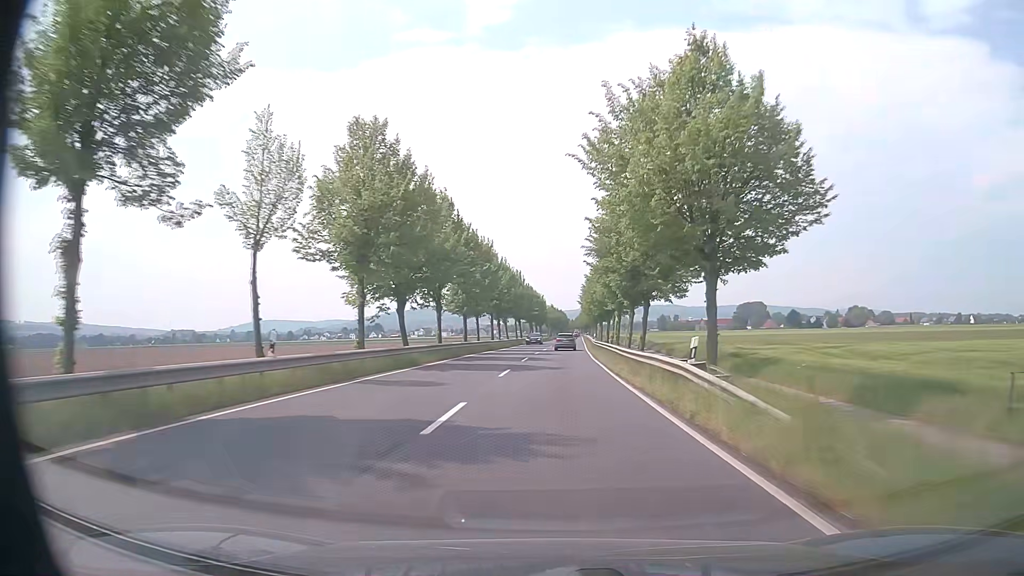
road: primary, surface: asphalt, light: Day
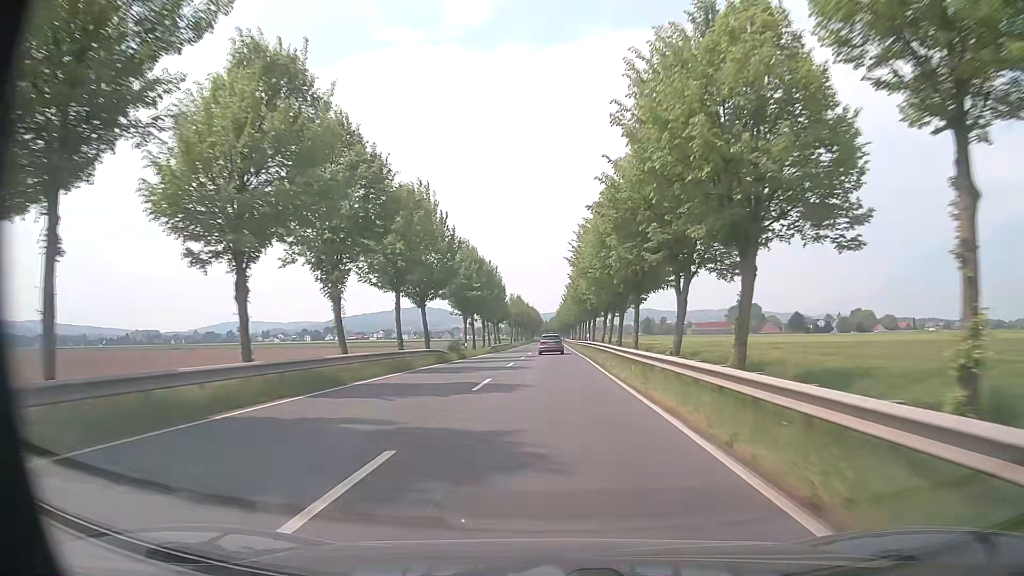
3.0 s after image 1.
(+1.5, +64.6) m; +2°
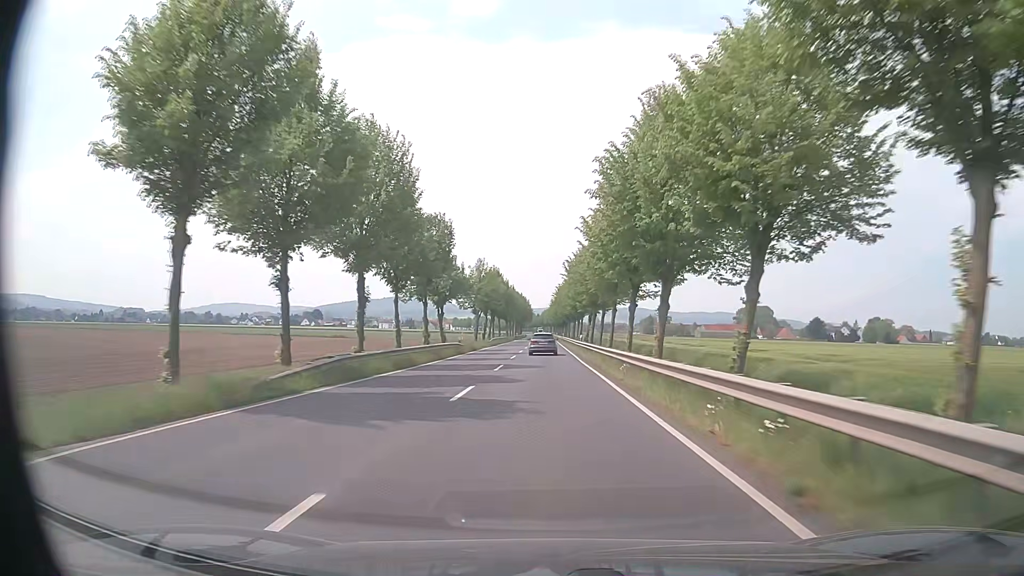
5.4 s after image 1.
(+0.1, +49.7) m; 0°
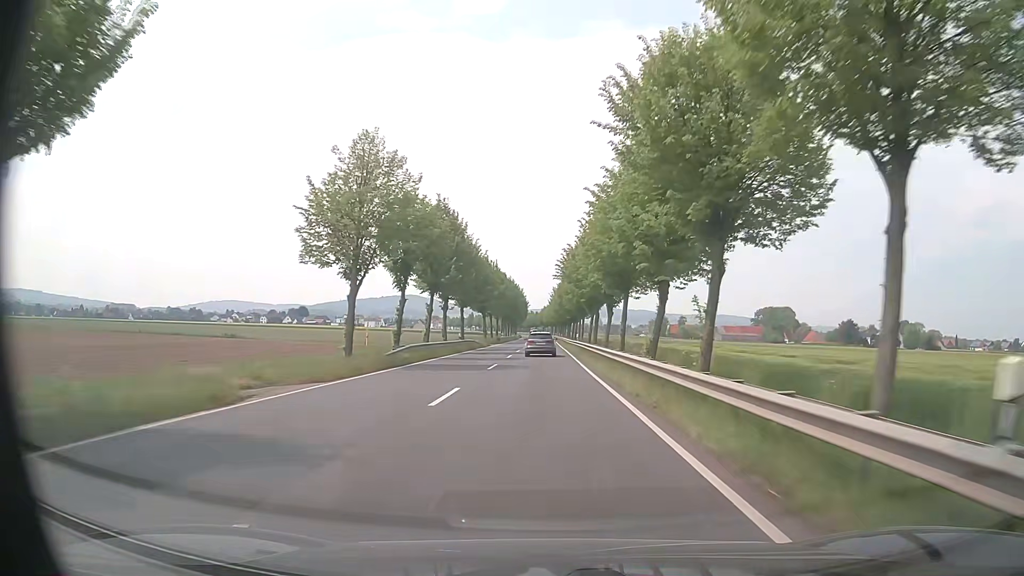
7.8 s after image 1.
(+0.4, +48.7) m; 0°
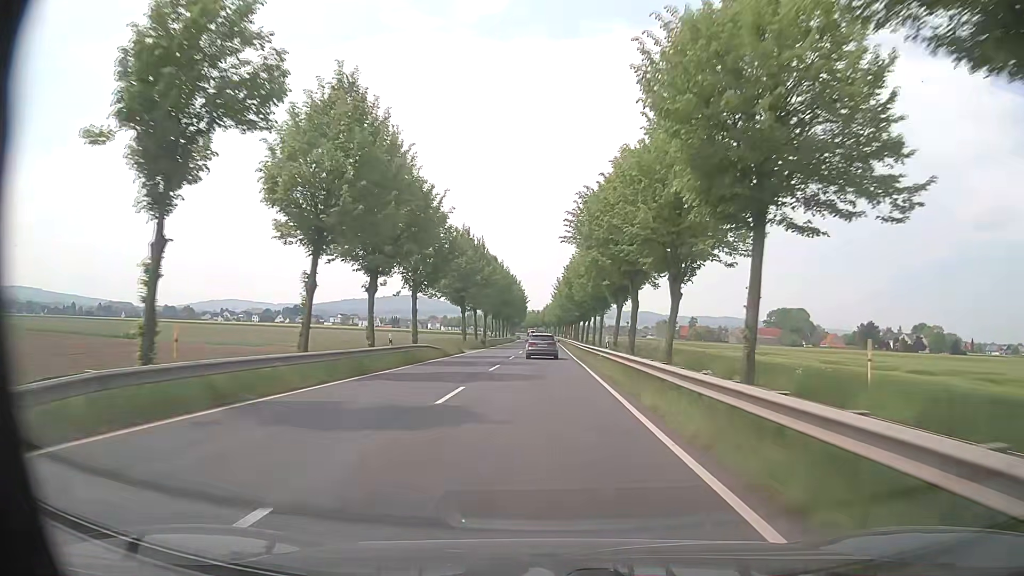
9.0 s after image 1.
(0.0, +24.0) m; 0°
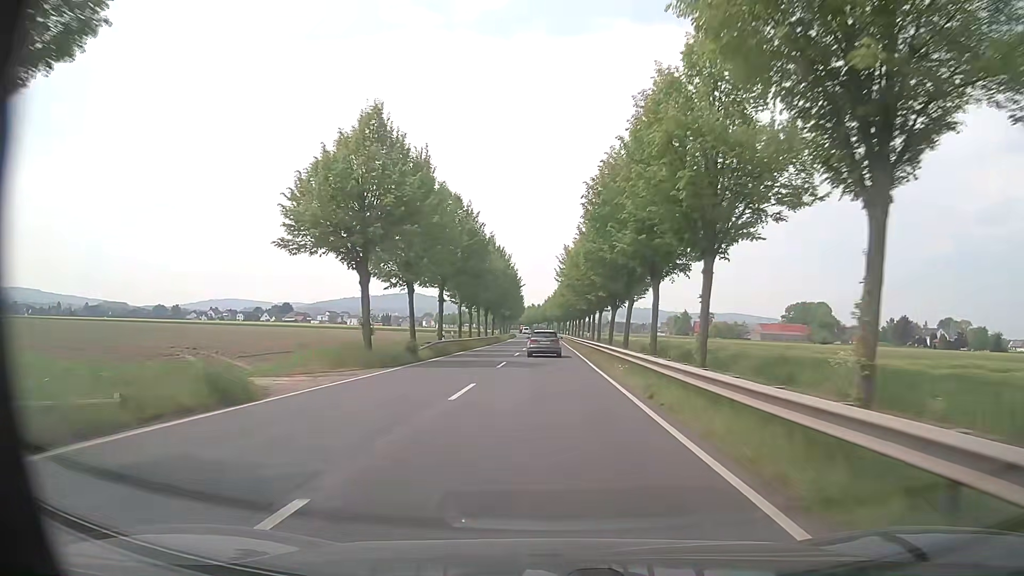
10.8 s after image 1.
(+0.2, +35.5) m; 0°
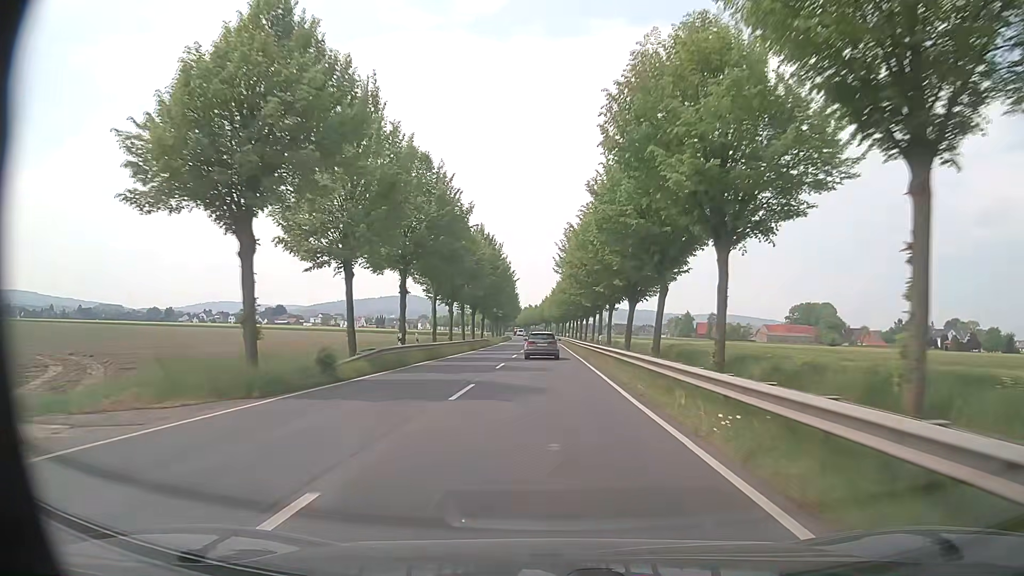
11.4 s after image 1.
(+0.1, +11.7) m; +1°
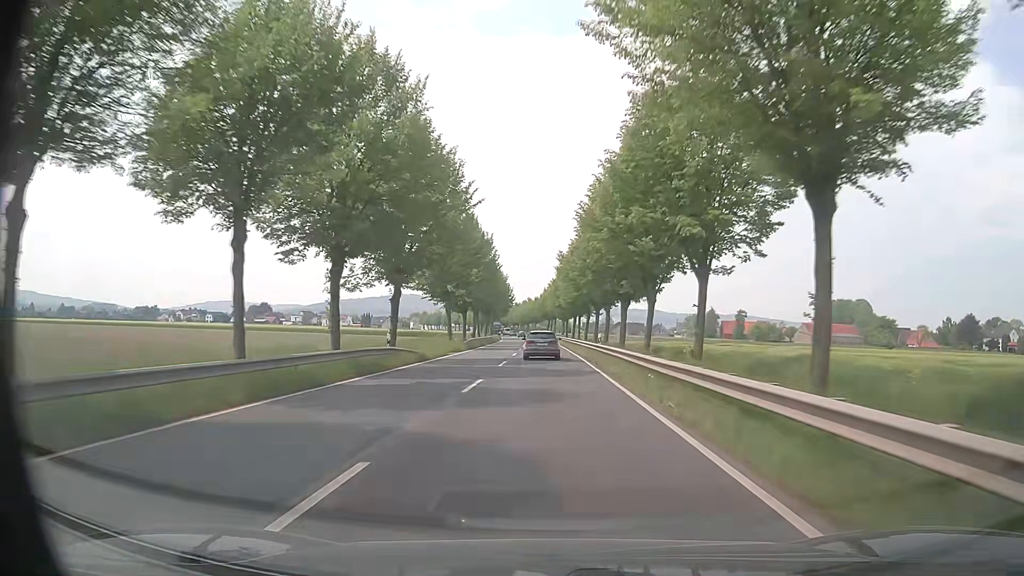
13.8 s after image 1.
(-0.2, +46.3) m; 0°
(0, +10) (0, +20) (0, +30) (0, +40) (0, +50) (-1, +60) (-1, +70) (-1, +80) (-1, +90) (-2, +100) m
